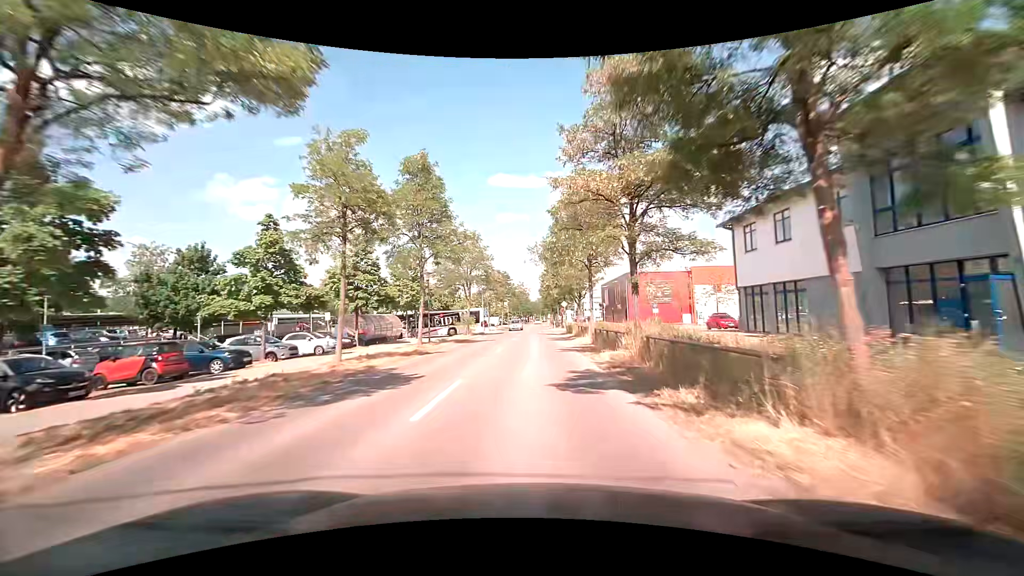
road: tertiary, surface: asphalt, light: Day
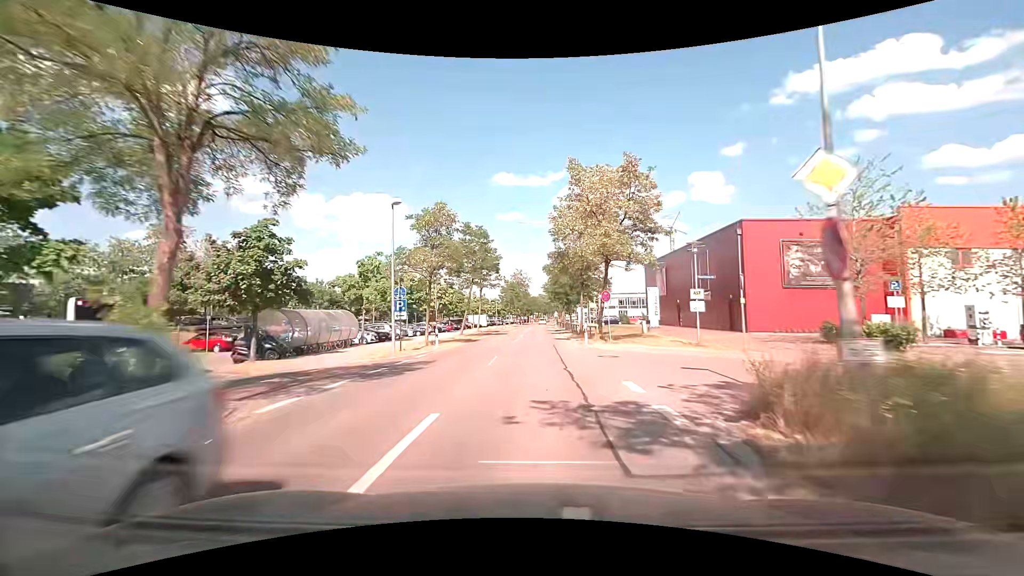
(0.0, +39.7) m; 0°
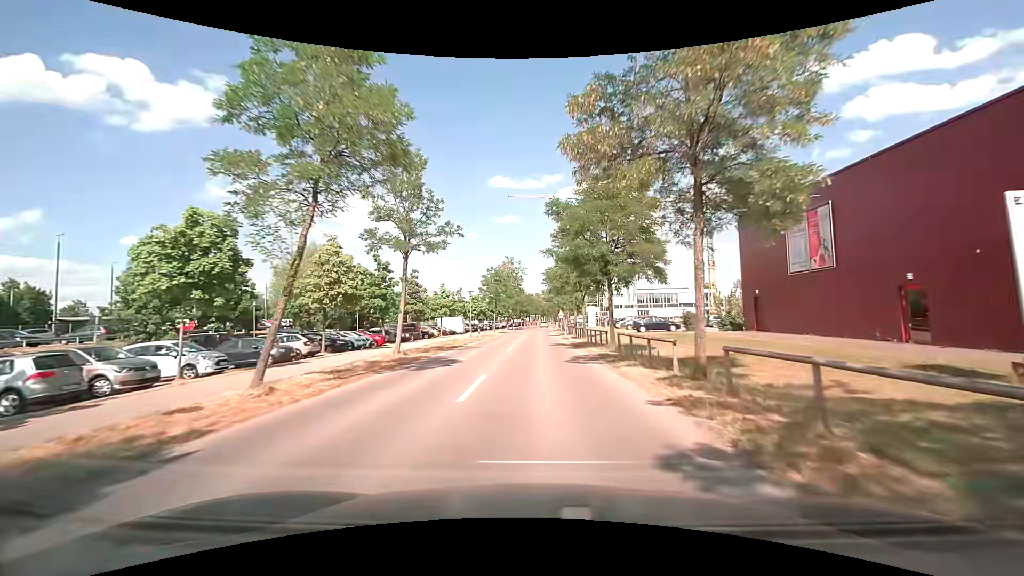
(0.0, +30.1) m; 0°
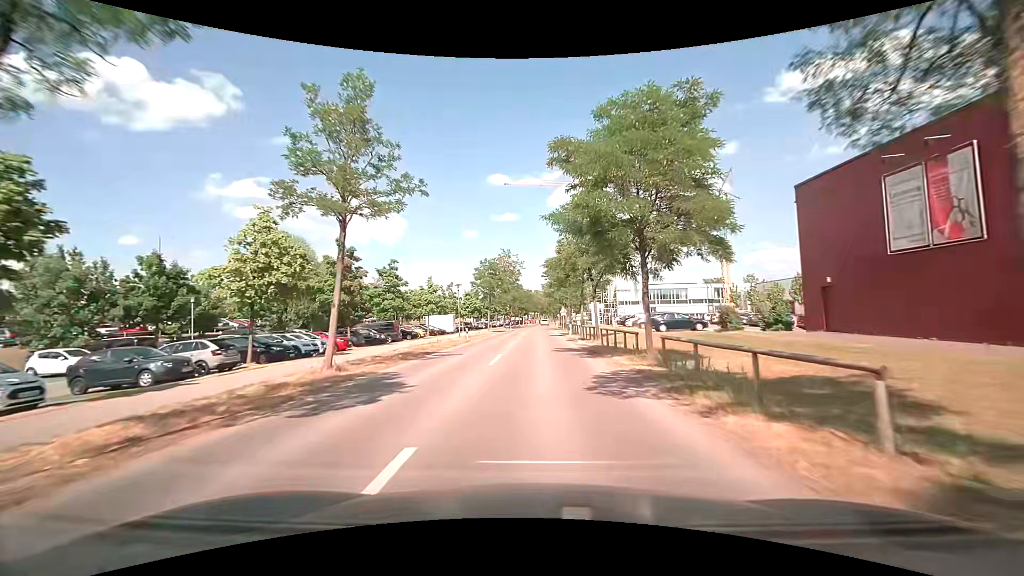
(0.0, +7.6) m; 0°
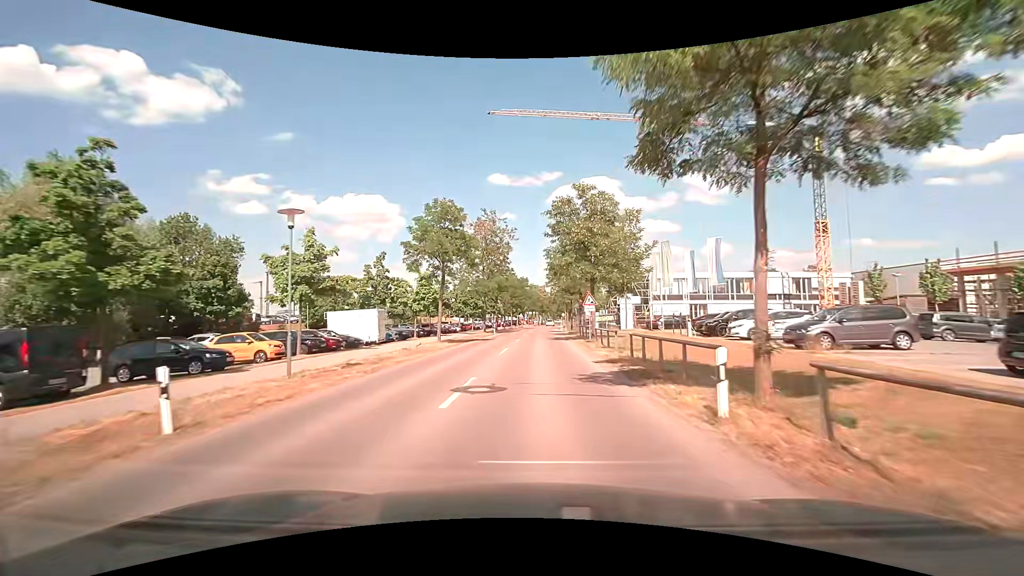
(0.0, +31.4) m; 0°
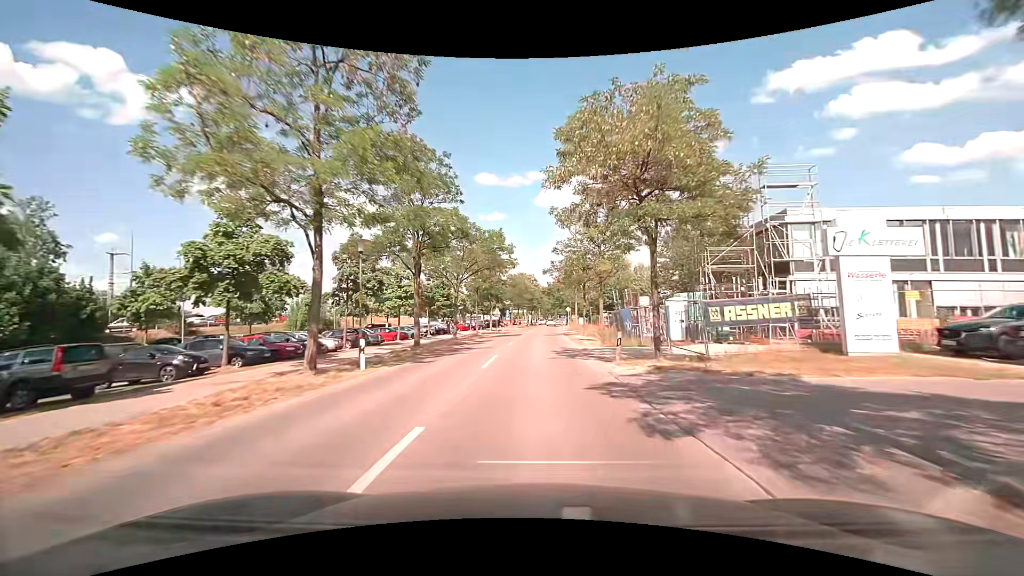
(+0.1, +42.0) m; +1°
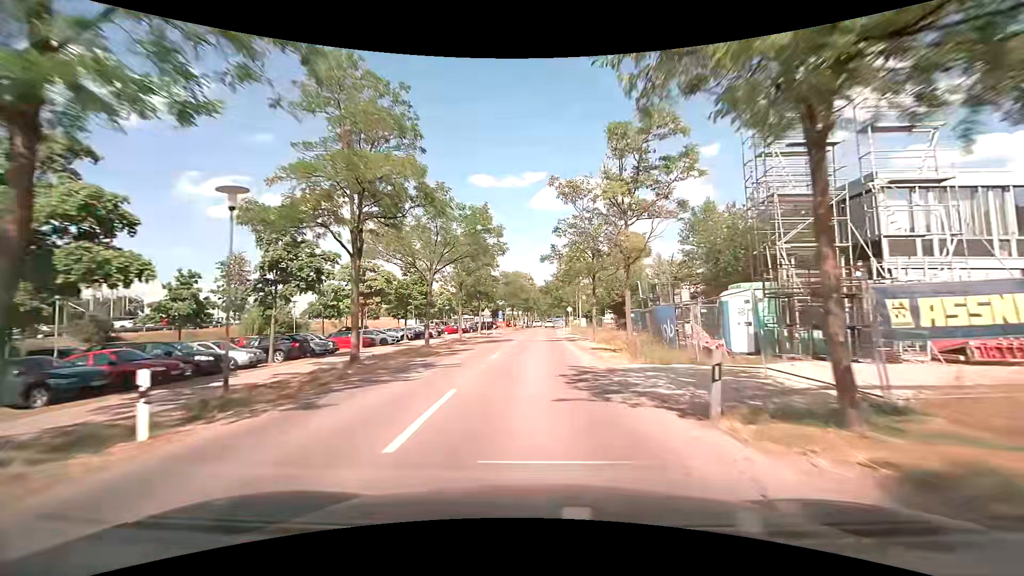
(0.0, +8.6) m; 0°
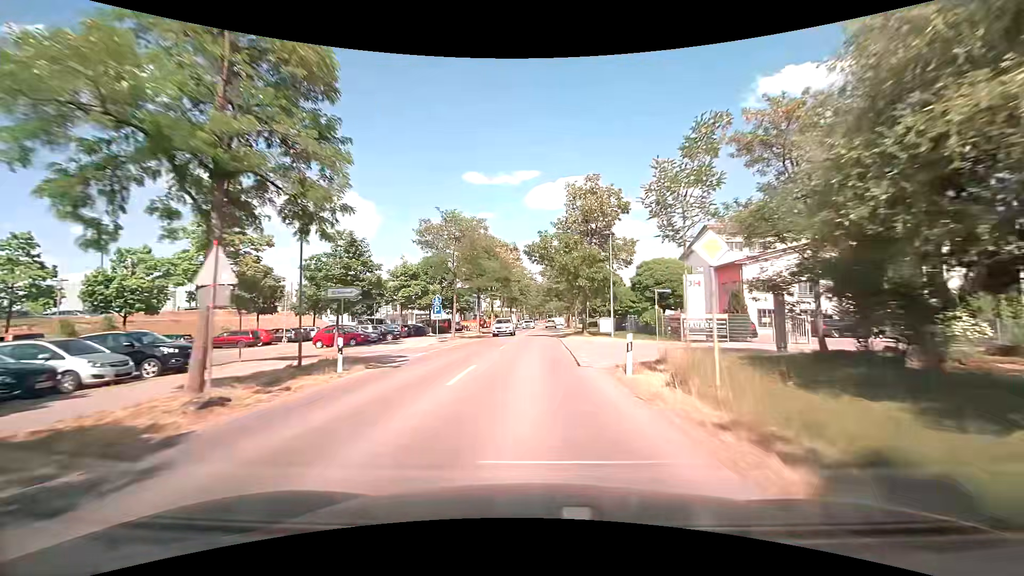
(+0.7, +42.8) m; +1°
(0, +10) (0, +20) (0, +30) (+1, +40) (+1, +50) (+1, +60) (+2, +70) (+2, +80) (+3, +90) (+3, +100) m
